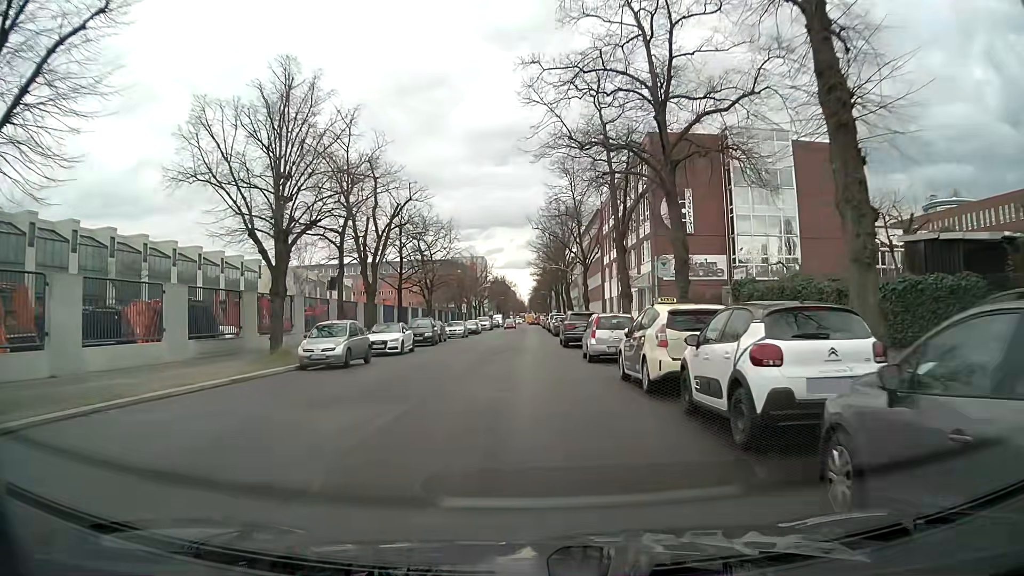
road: residential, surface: asphalt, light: Day
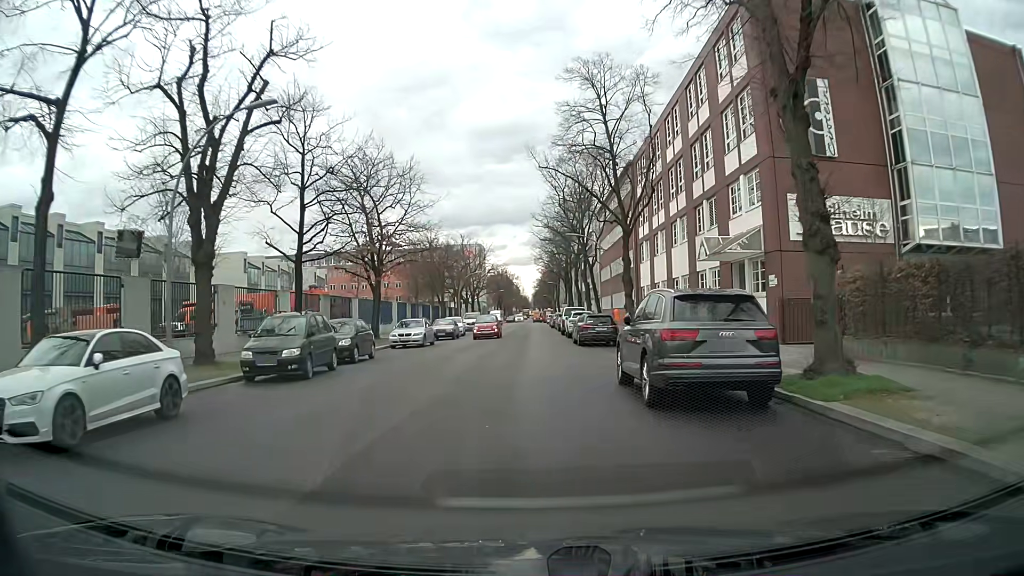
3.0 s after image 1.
(-0.2, +22.4) m; -1°
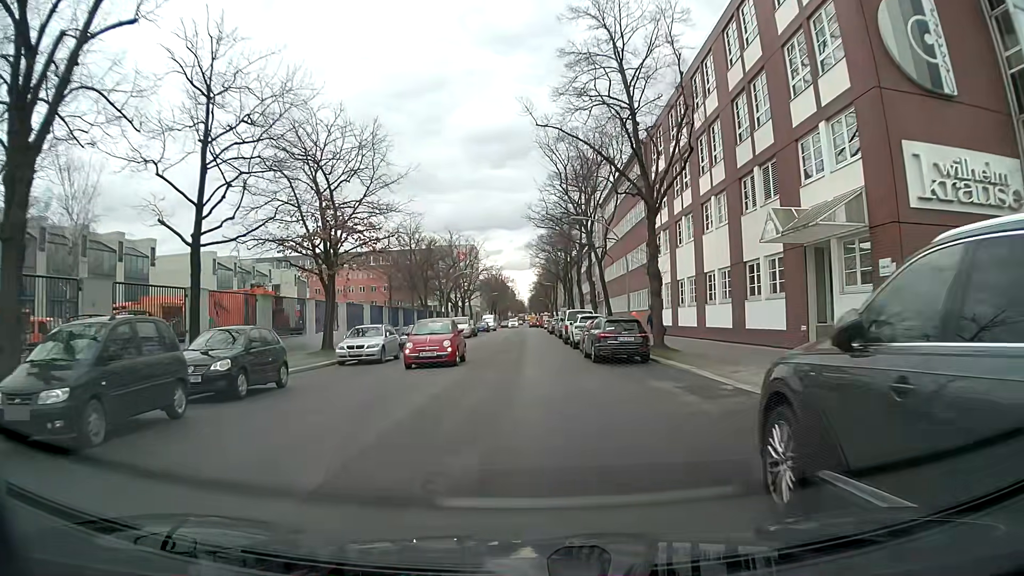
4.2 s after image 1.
(+0.1, +8.6) m; 0°
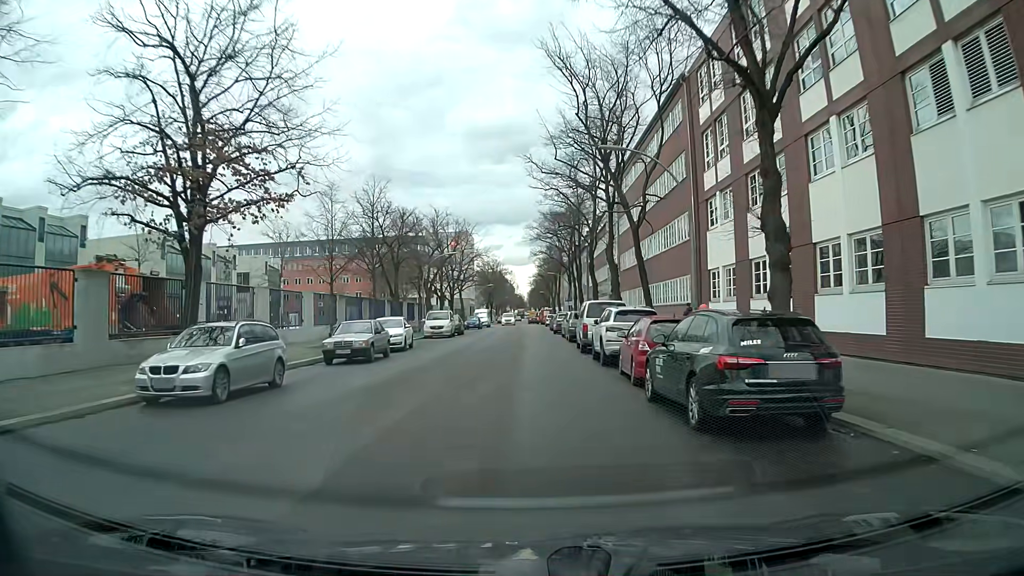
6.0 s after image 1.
(+0.1, +13.3) m; +1°
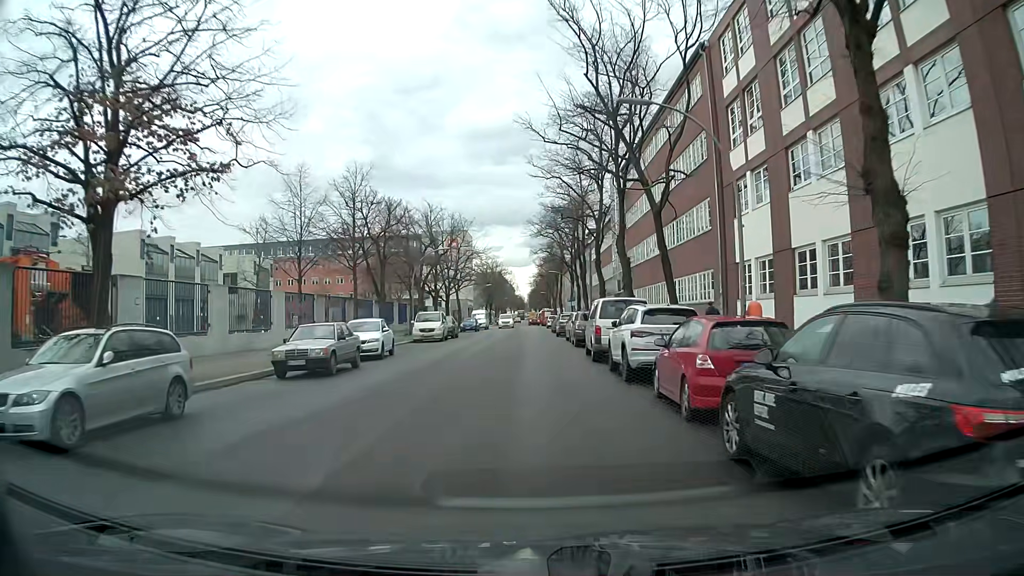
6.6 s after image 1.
(-0.1, +4.5) m; 0°
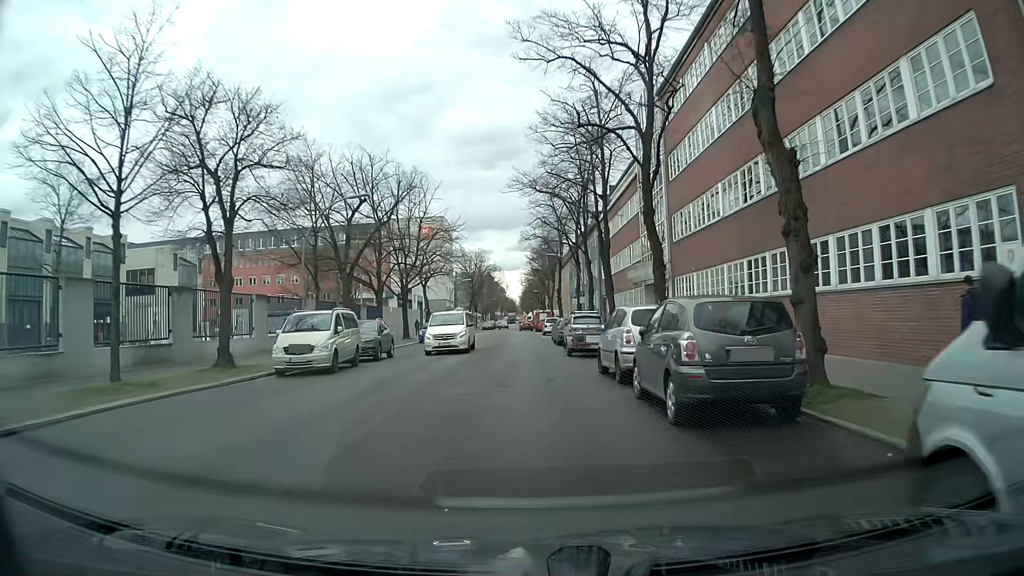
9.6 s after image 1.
(0.0, +21.8) m; +1°
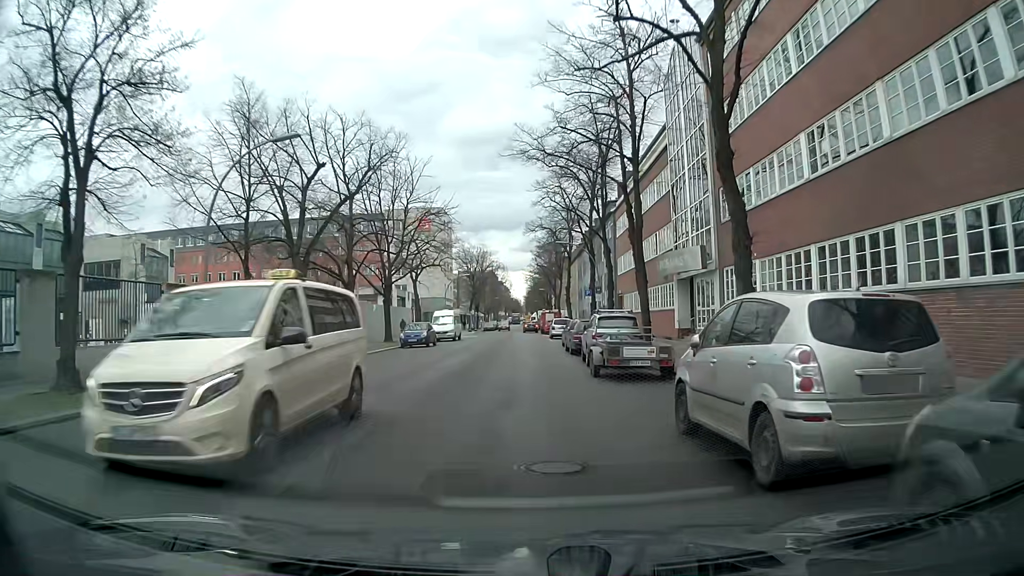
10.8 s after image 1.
(-0.1, +8.6) m; 0°
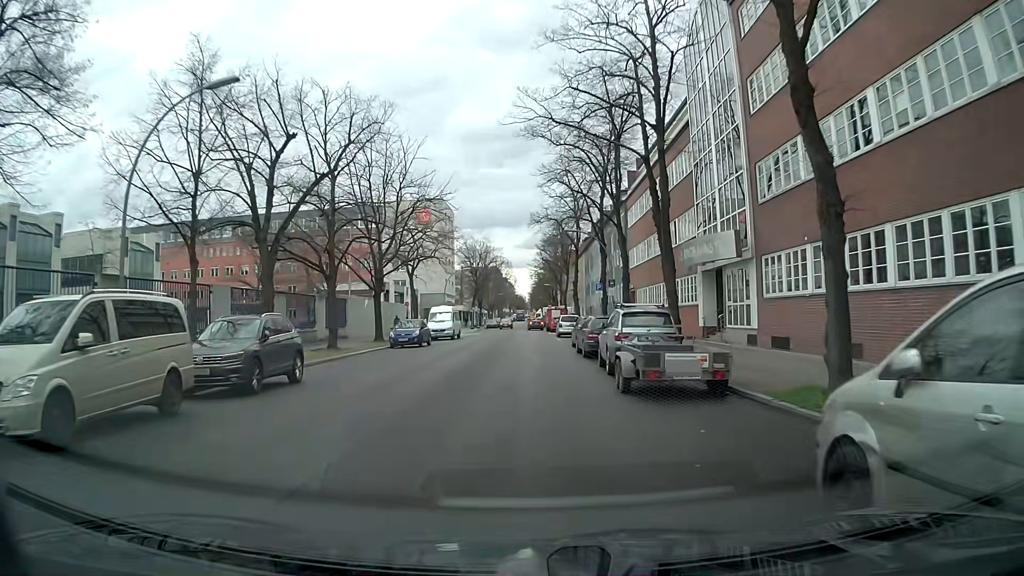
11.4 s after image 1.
(0.0, +4.3) m; -2°
(0, +10) (0, +20) (0, +30) (+1, +40) (+1, +50) (+1, +60) (+1, +70) (-1, +80) (-1, +90) (0, +100) m
